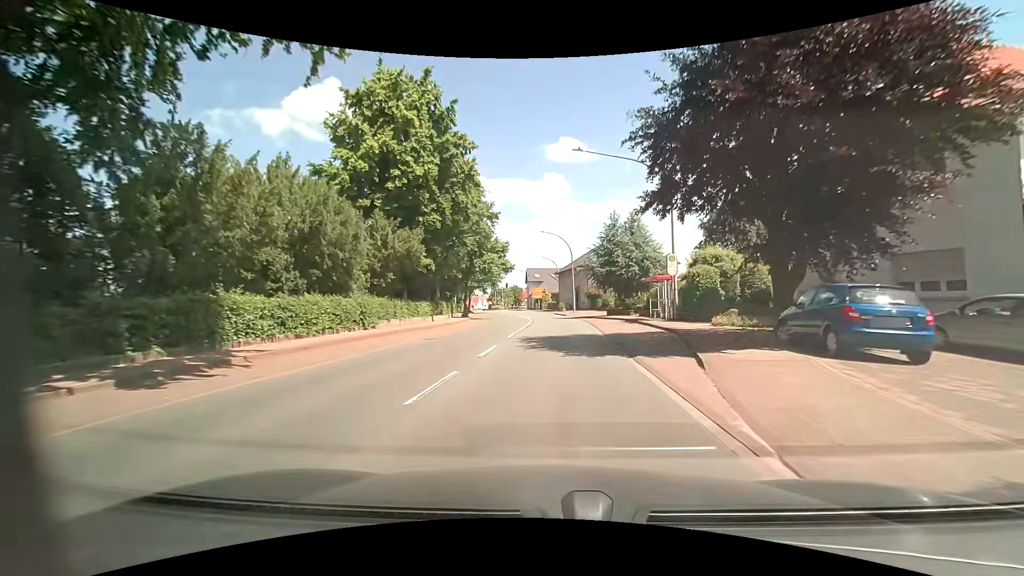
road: primary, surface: asphalt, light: Day
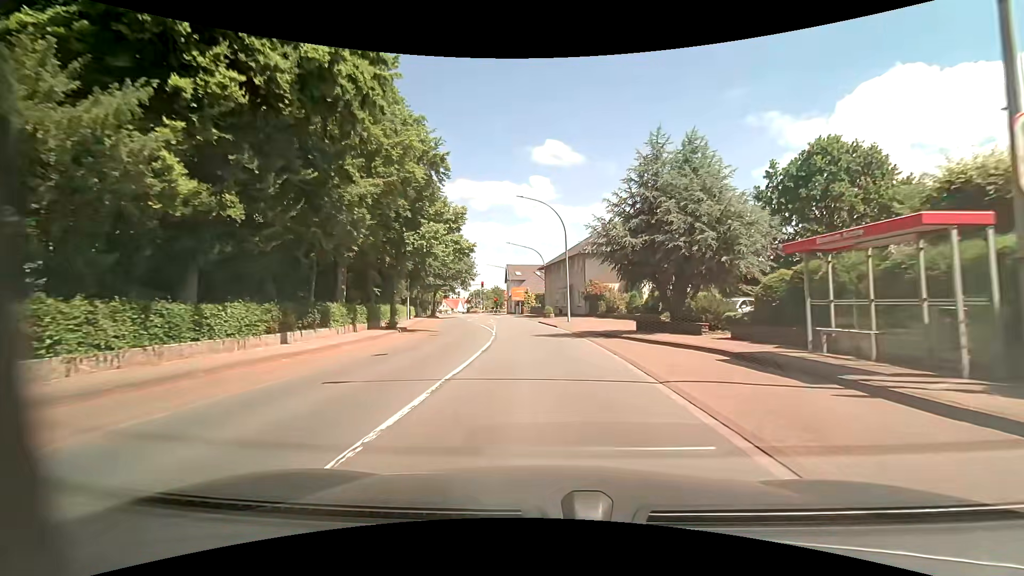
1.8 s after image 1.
(+0.5, +20.5) m; +2°
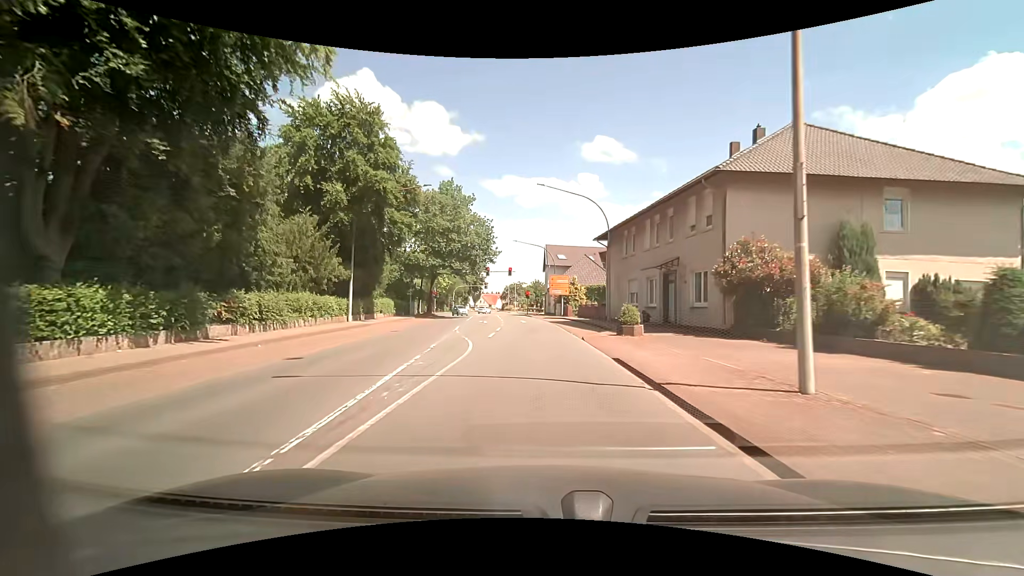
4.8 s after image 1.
(-0.8, +30.7) m; -5°
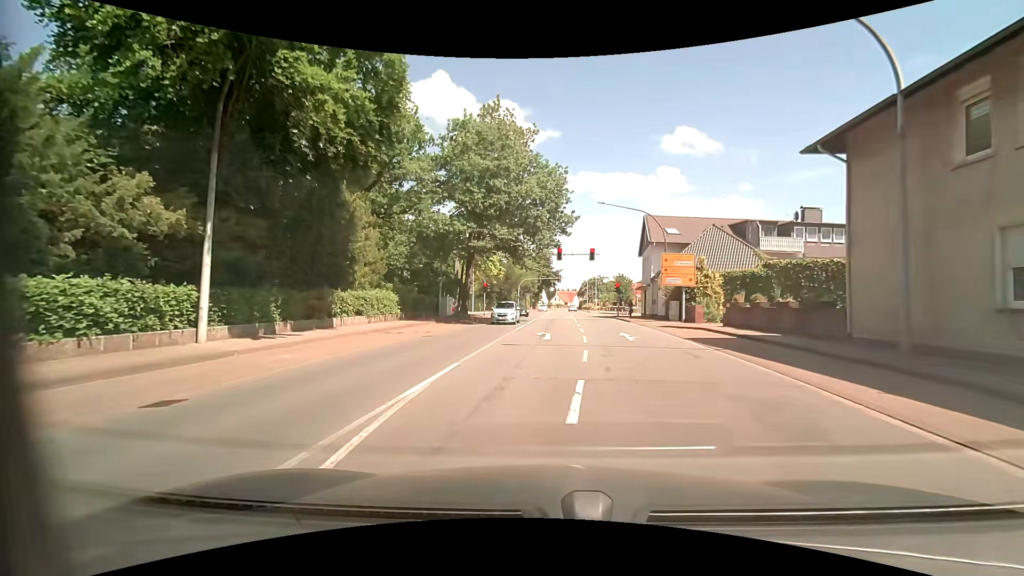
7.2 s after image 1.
(-1.6, +22.0) m; -9°
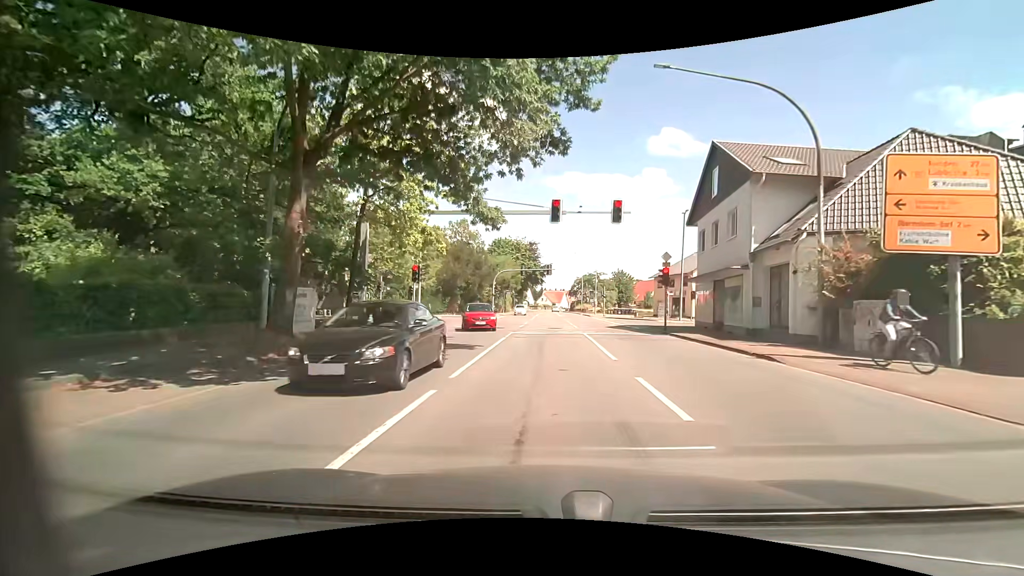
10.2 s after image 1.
(+0.4, +23.7) m; +2°
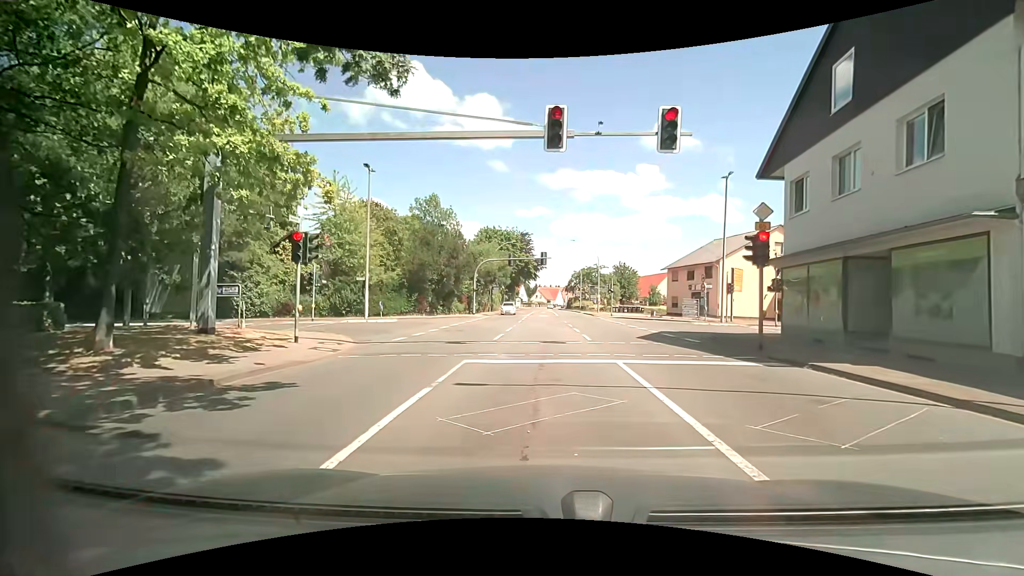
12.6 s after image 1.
(0.0, +12.0) m; +1°
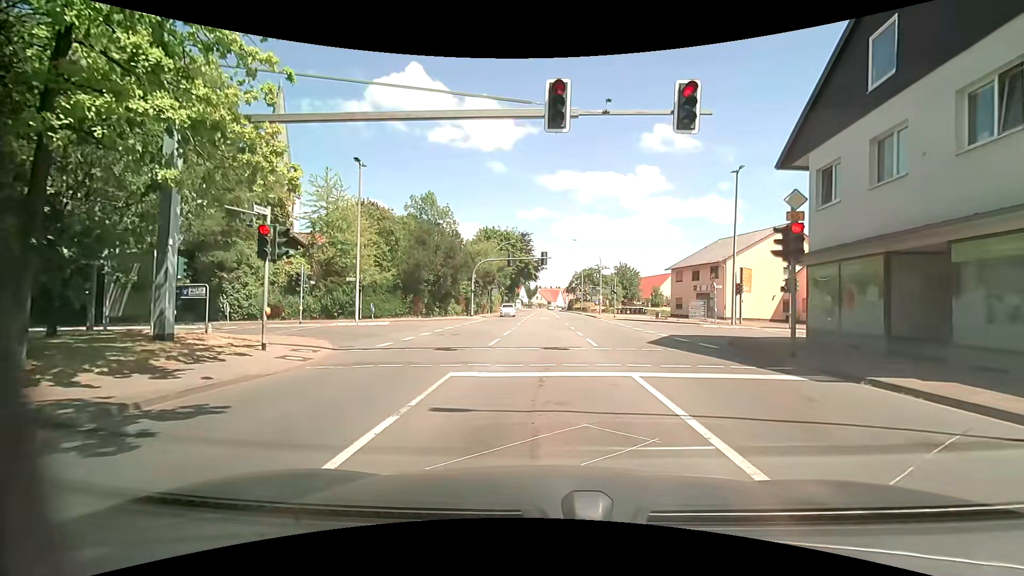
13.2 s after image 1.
(0.0, +1.7) m; 0°
